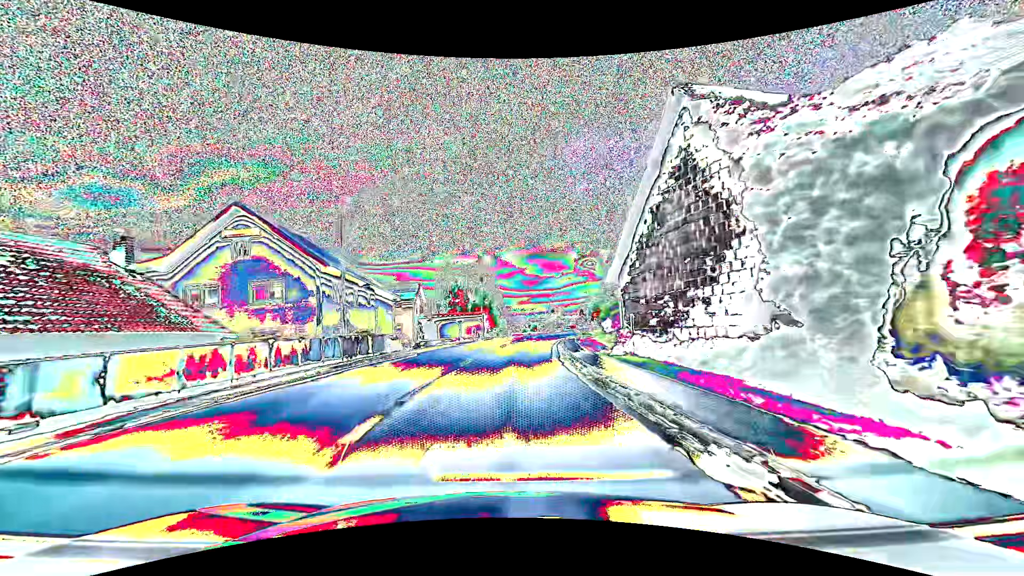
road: primary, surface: asphalt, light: Day
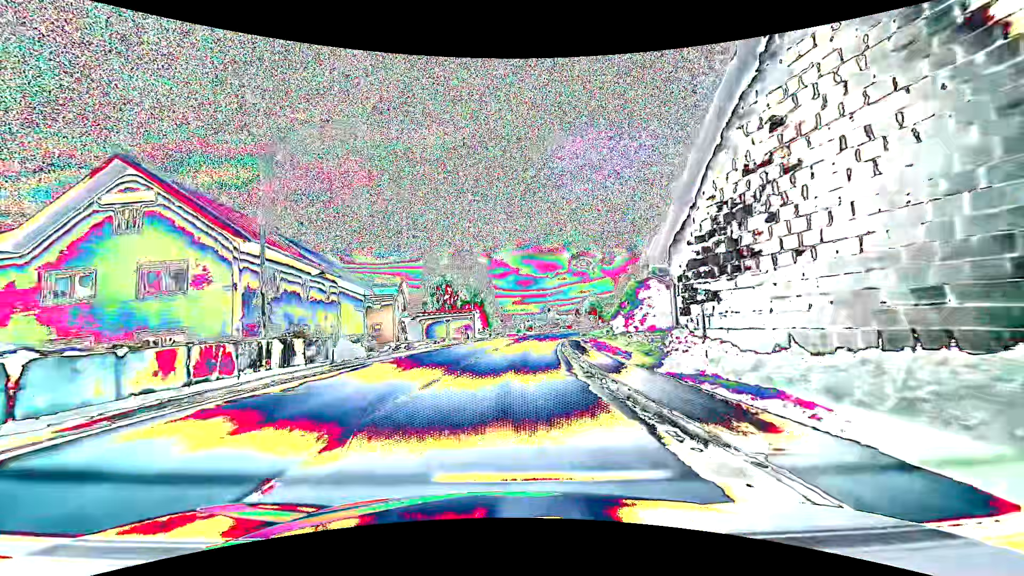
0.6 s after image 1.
(0.0, +7.9) m; 0°
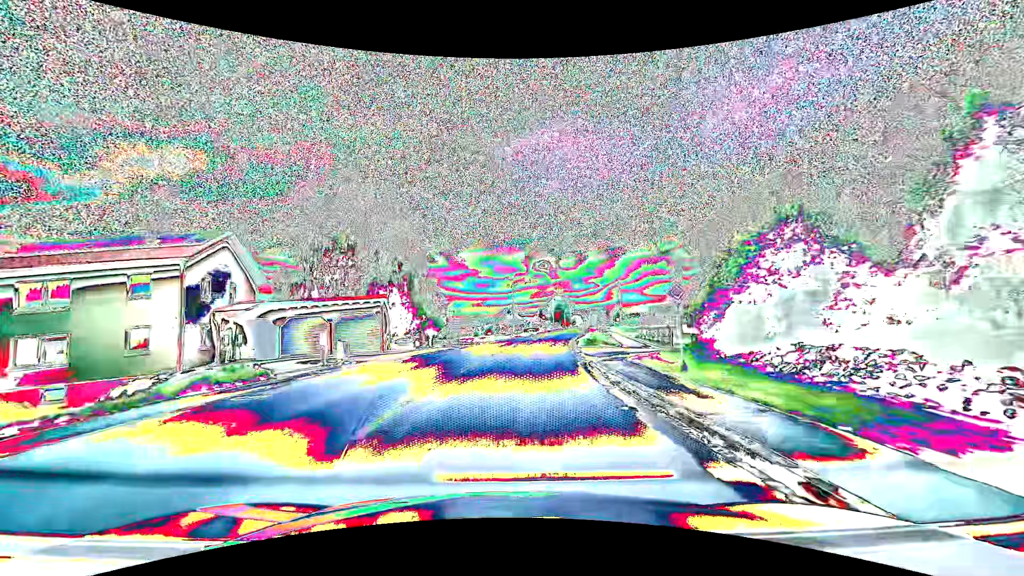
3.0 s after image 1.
(+1.1, +31.6) m; +5°
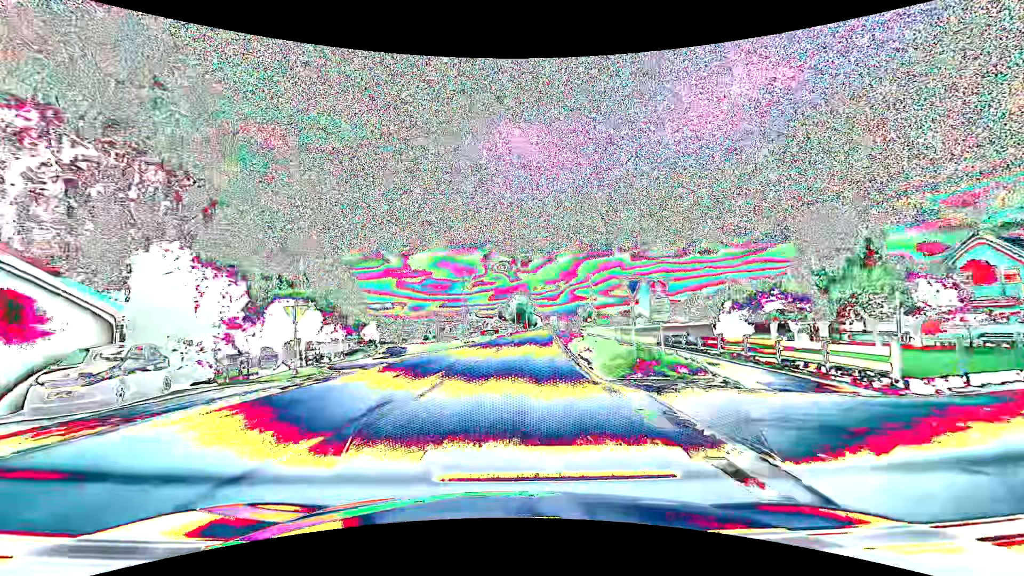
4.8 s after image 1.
(+1.1, +23.7) m; +5°
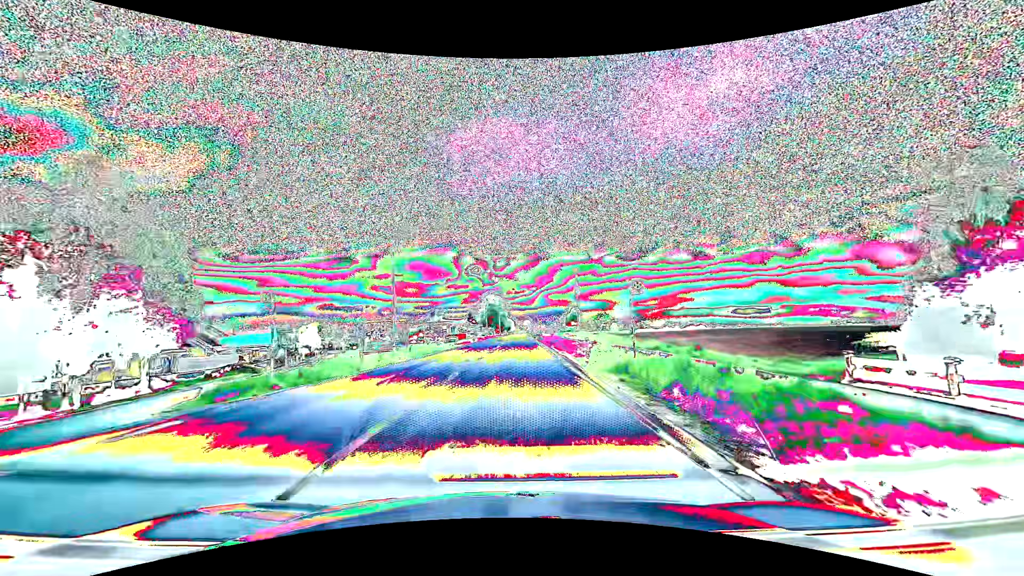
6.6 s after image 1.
(+0.7, +23.7) m; +3°
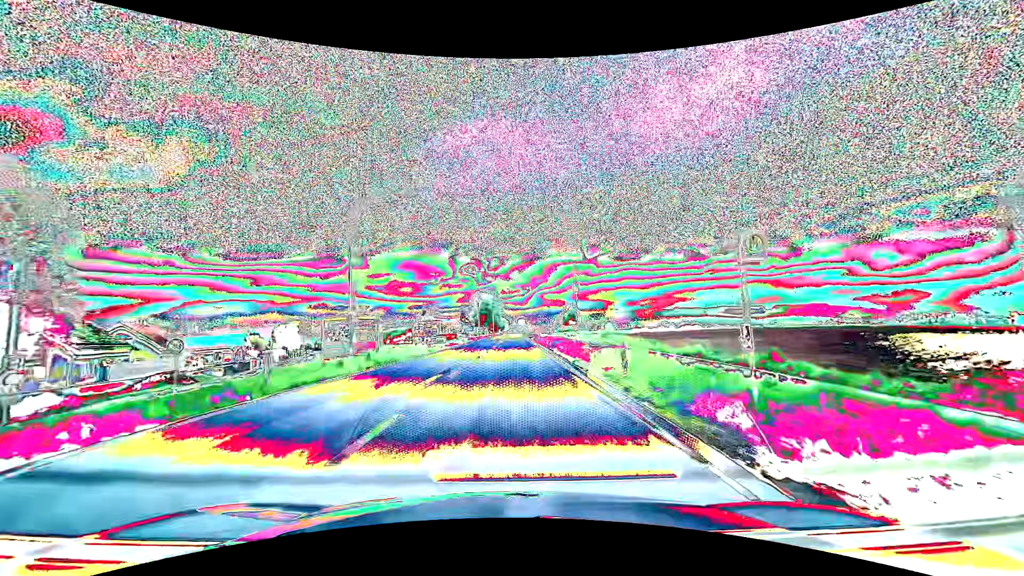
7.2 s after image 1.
(+0.1, +7.9) m; +1°
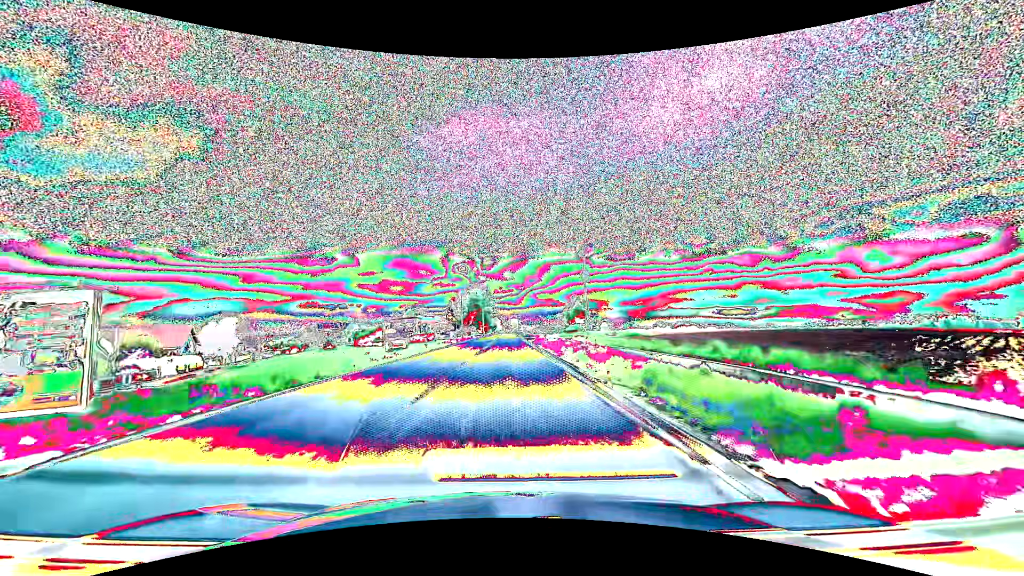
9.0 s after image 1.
(+0.3, +23.7) m; +1°
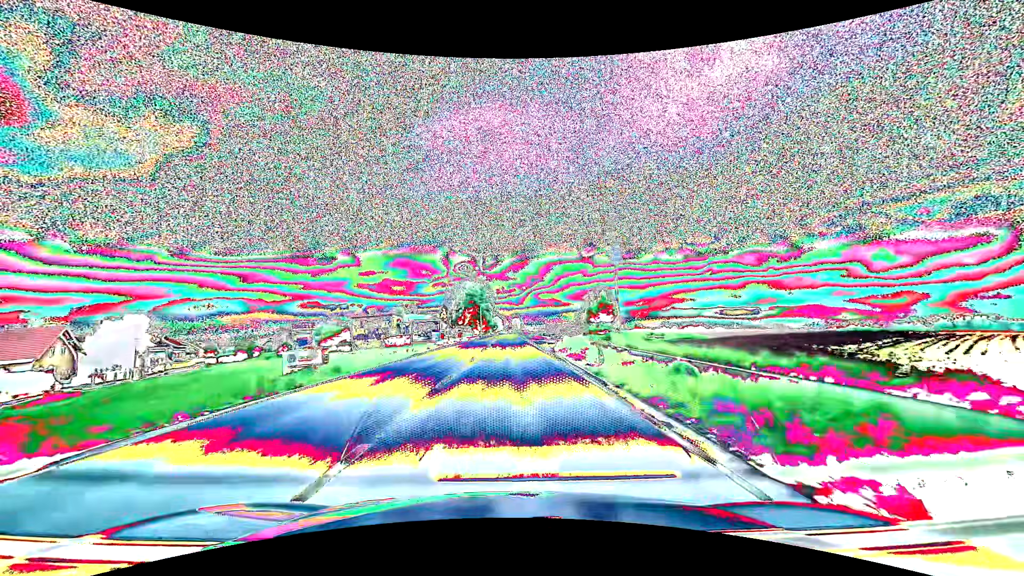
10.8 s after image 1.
(-0.1, +23.8) m; 0°
(0, +10) (0, +20) (0, +30) (0, +40) (0, +50) (0, +60) (0, +70) (0, +80) (0, +90) (0, +100) m
